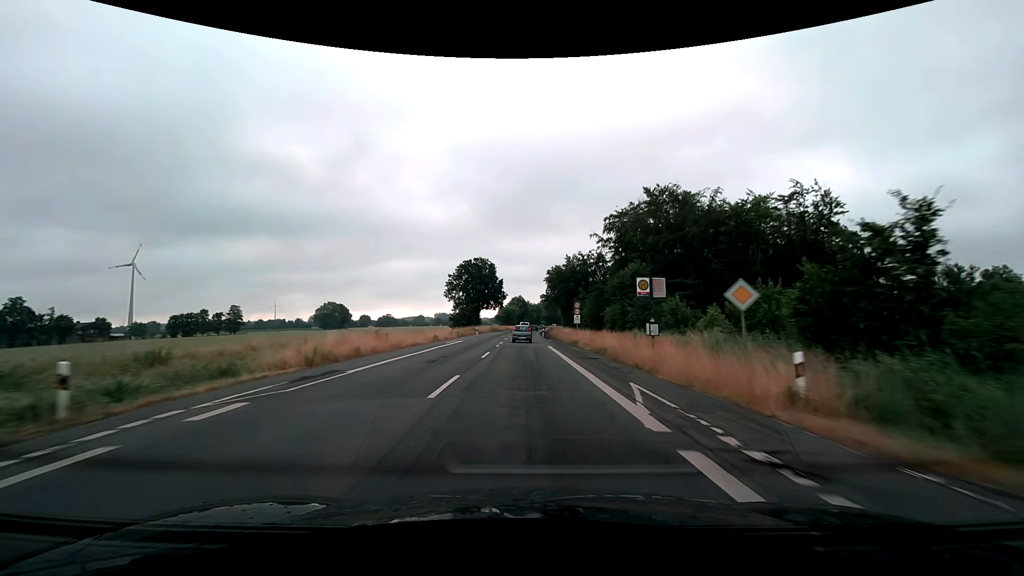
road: secondary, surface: asphalt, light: Day
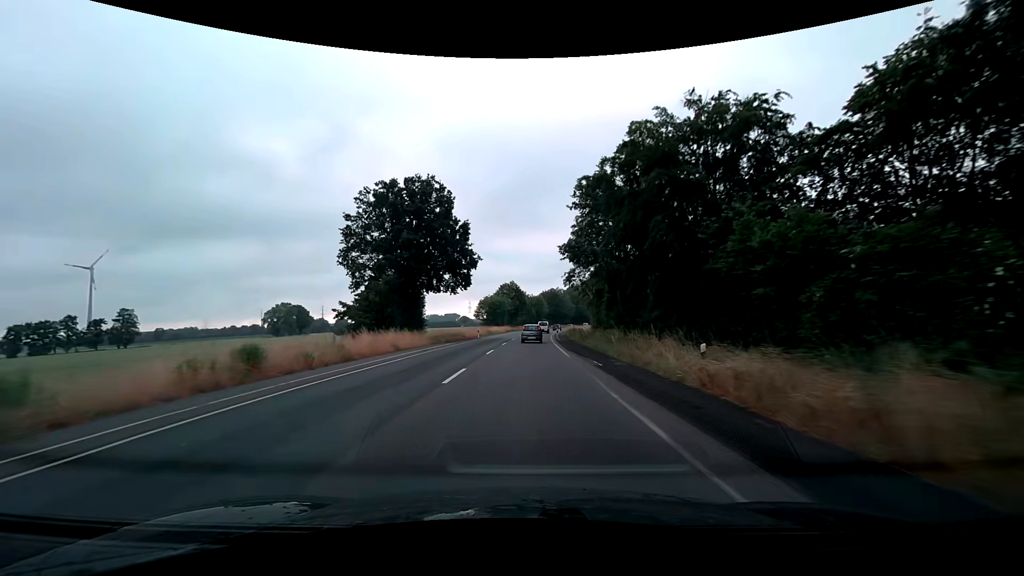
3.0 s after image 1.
(-0.2, +61.8) m; 0°
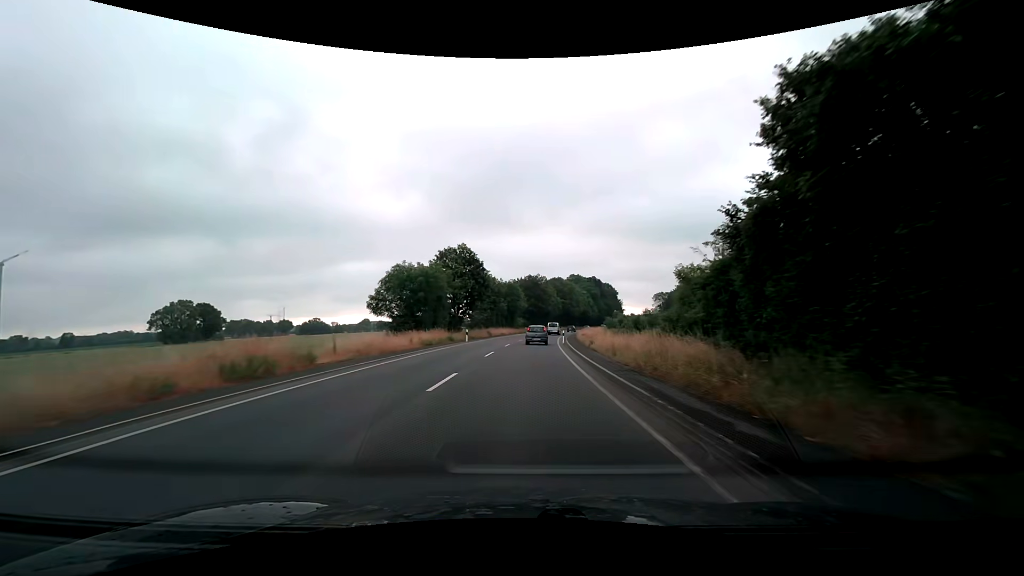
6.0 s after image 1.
(+1.4, +60.5) m; +3°
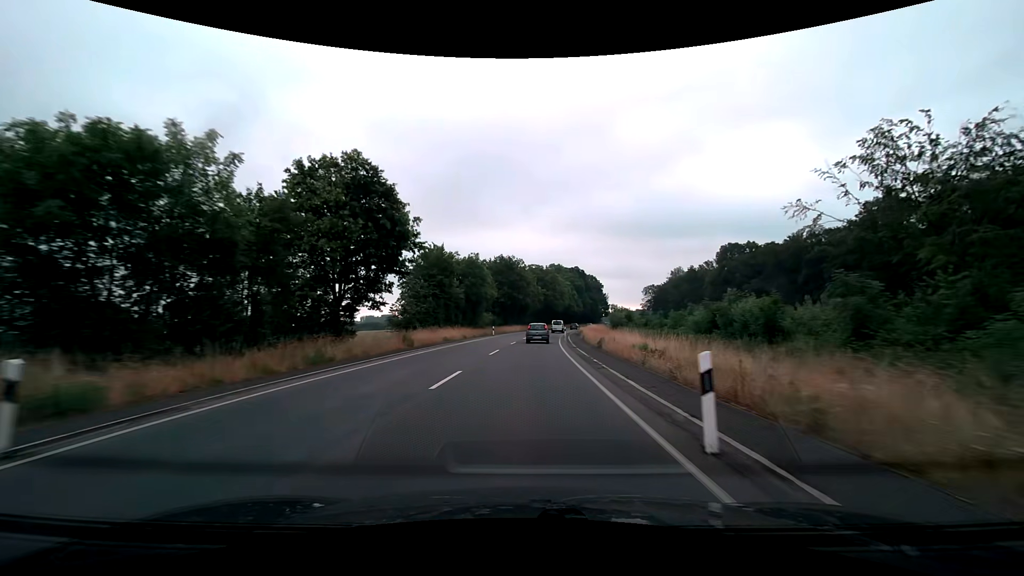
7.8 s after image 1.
(+0.7, +35.6) m; +3°
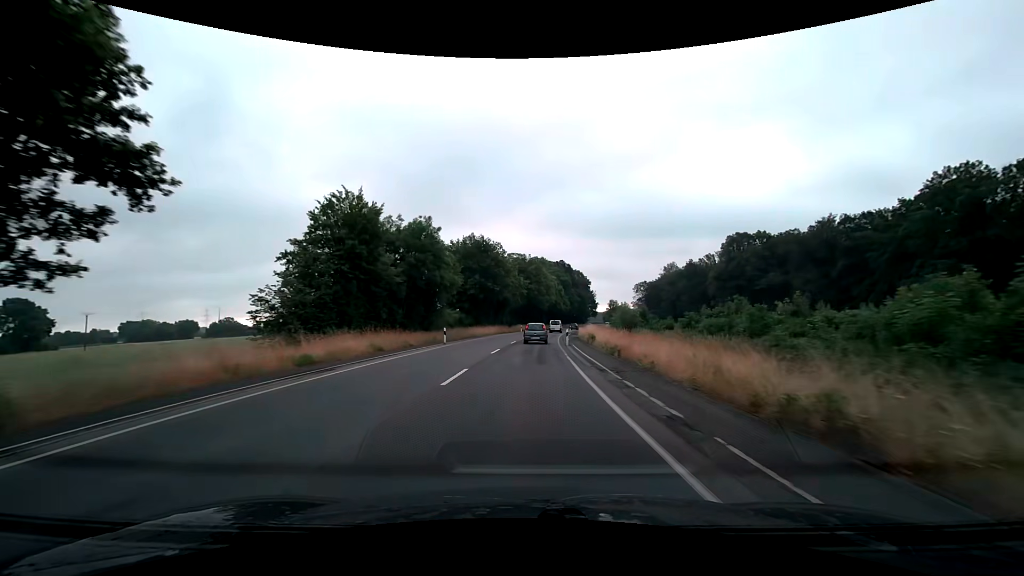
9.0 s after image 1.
(+0.5, +23.1) m; +3°
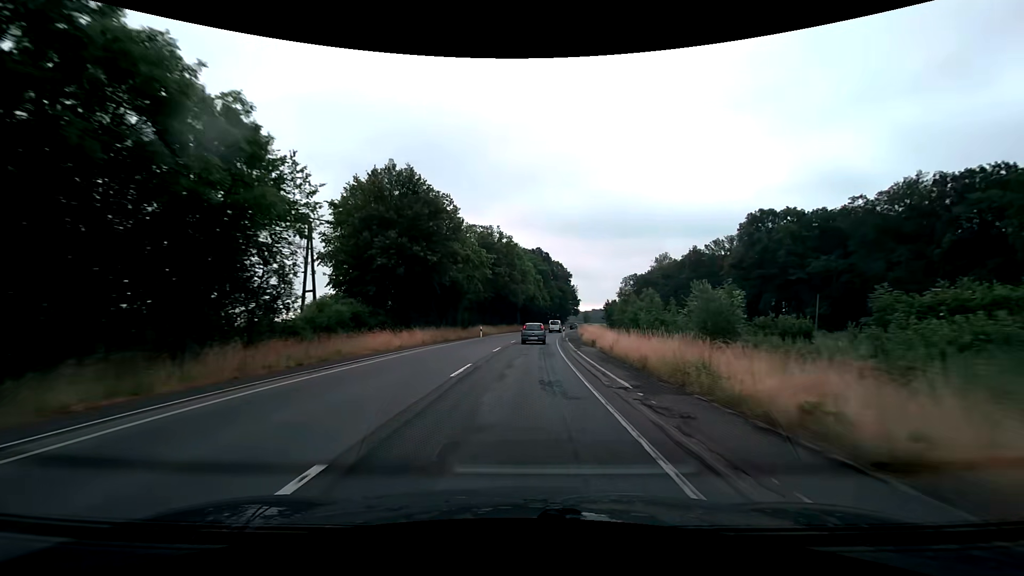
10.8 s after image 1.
(+0.6, +33.8) m; +3°
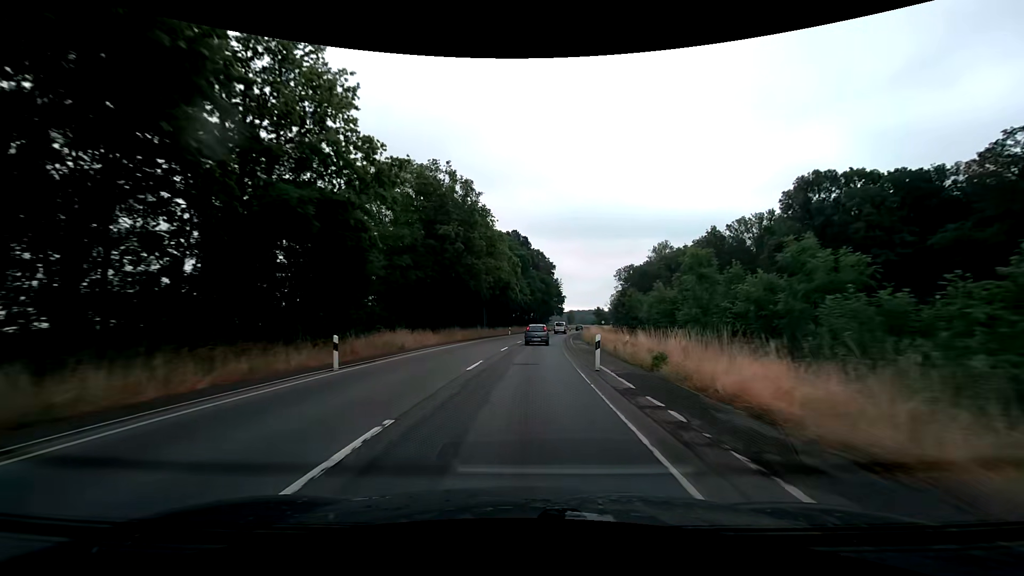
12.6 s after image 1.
(+0.9, +33.3) m; +3°
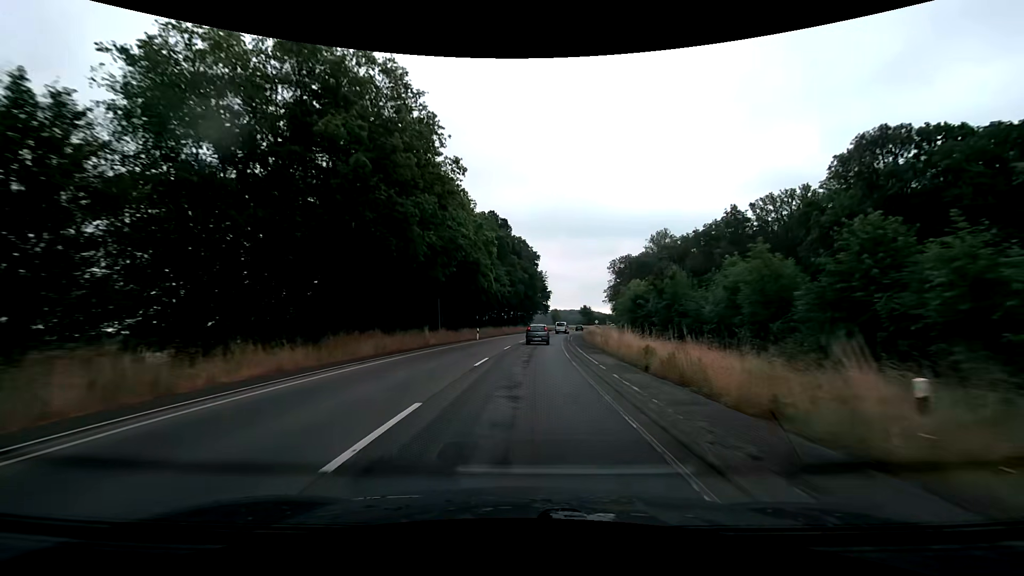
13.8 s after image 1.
(+0.5, +22.2) m; +2°
(0, +10) (0, +20) (+1, +30) (+1, +40) (+2, +50) (+3, +60) (+4, +70) (+6, +80) (+7, +90) (+9, +100) m
